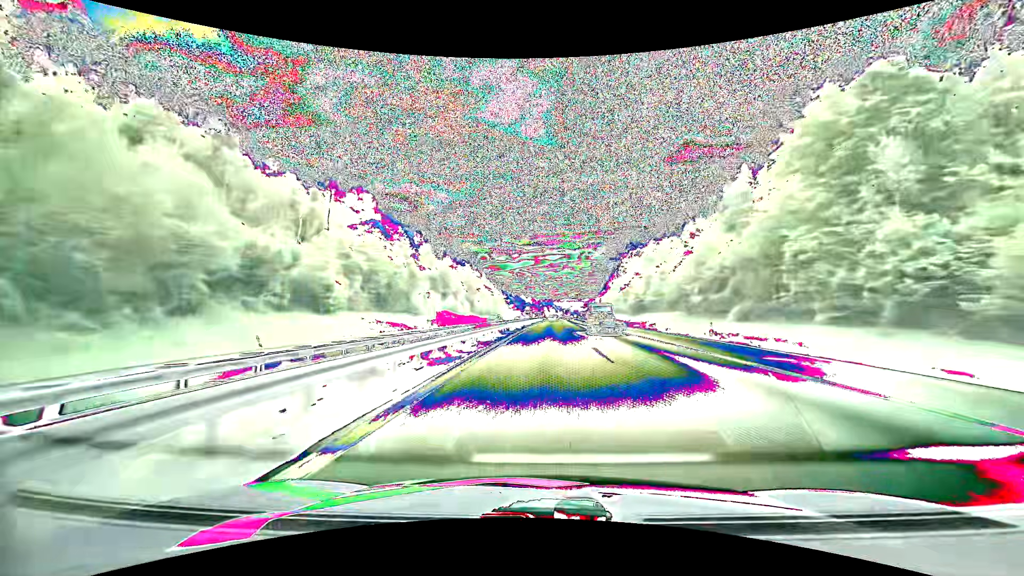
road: motorway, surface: asphalt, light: Day
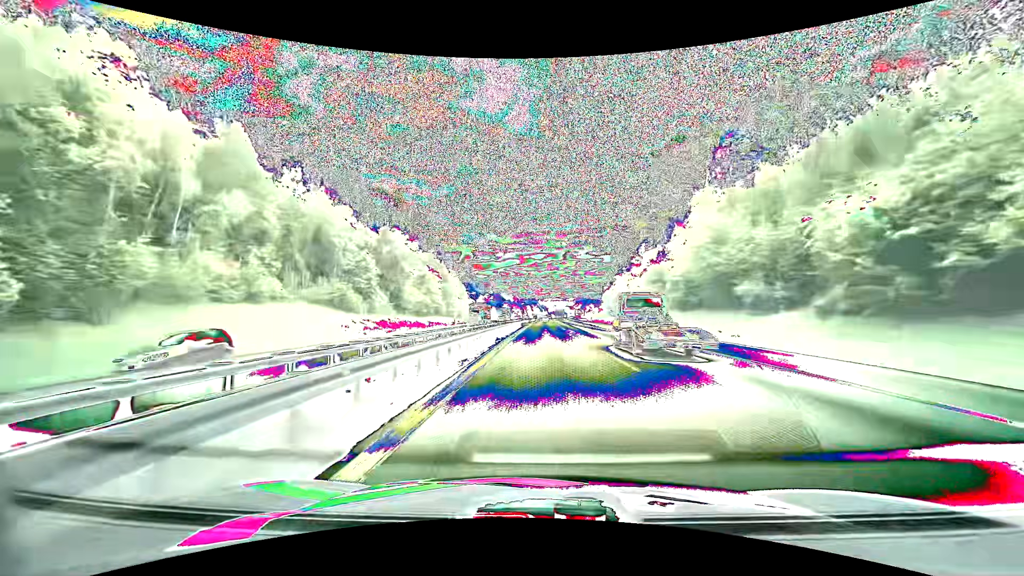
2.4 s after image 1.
(+1.3, +73.6) m; +2°
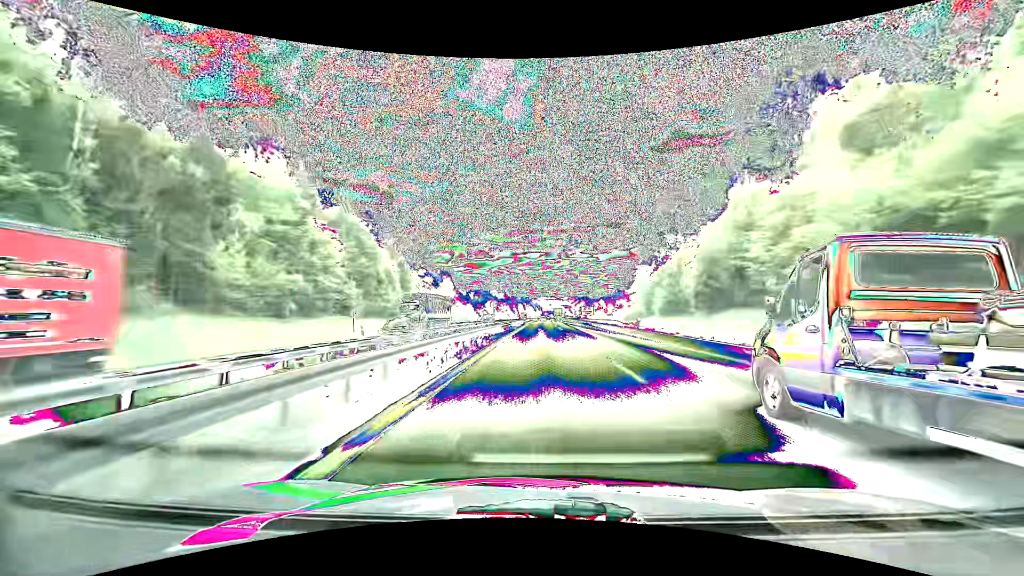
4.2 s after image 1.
(+0.6, +55.9) m; +1°
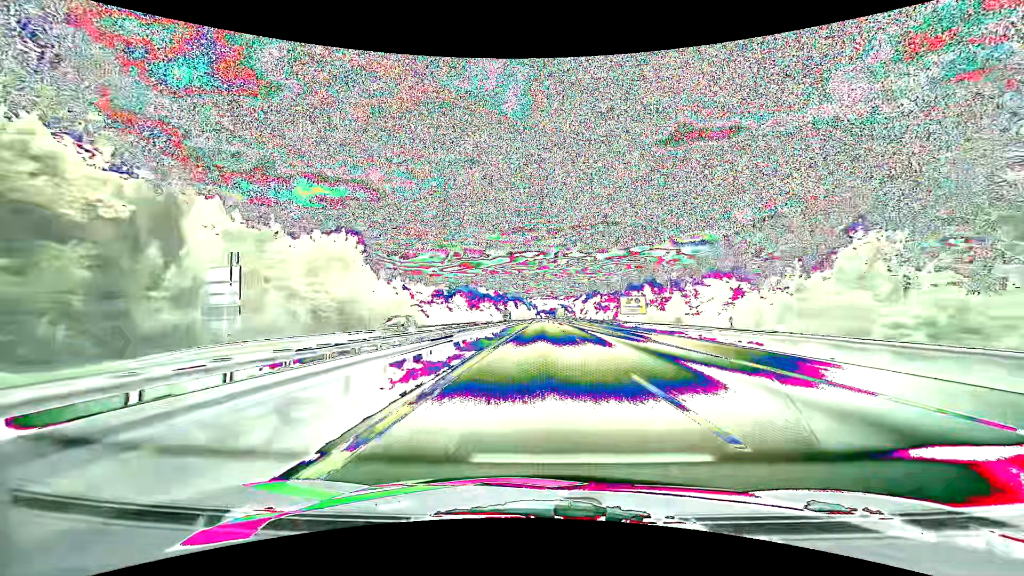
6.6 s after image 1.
(+0.4, +76.3) m; +1°
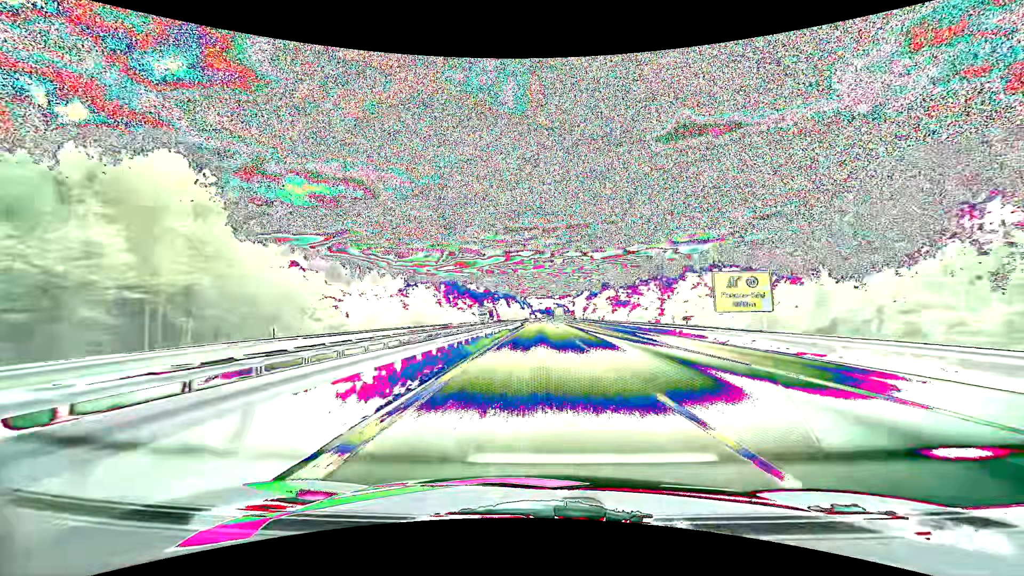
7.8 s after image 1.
(+0.2, +39.0) m; +1°
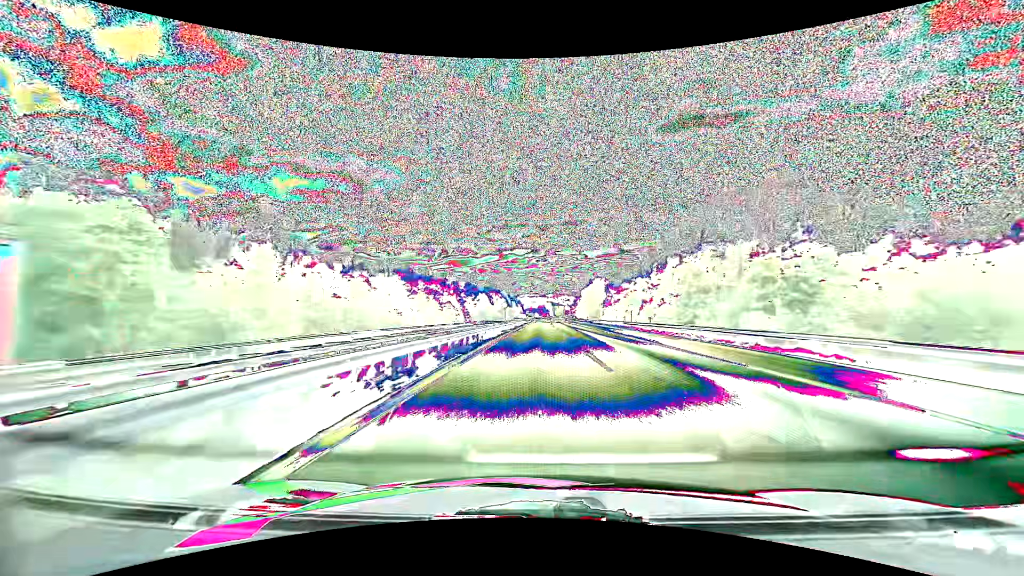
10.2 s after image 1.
(+0.7, +80.3) m; +1°
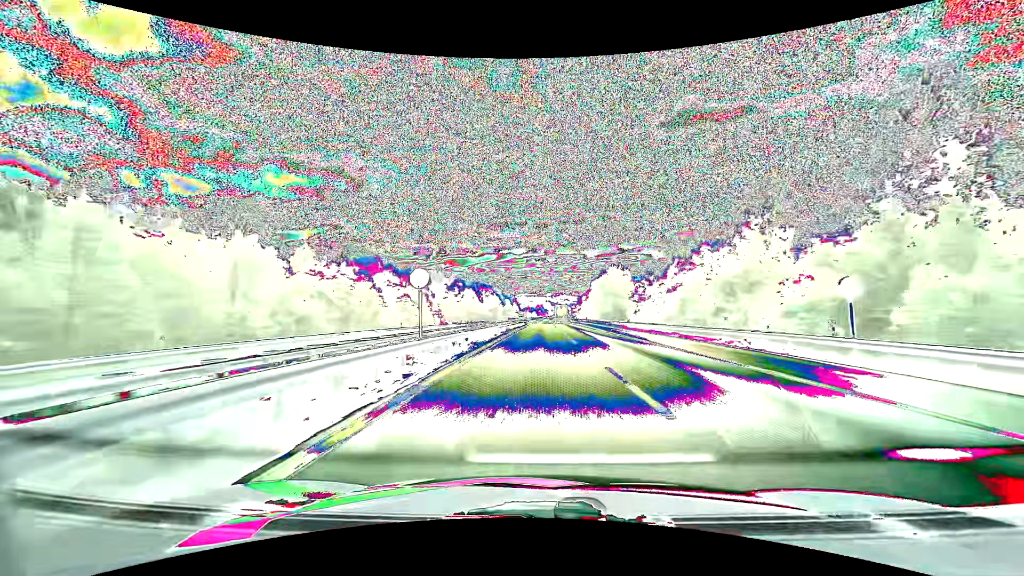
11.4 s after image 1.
(+0.1, +41.2) m; 0°
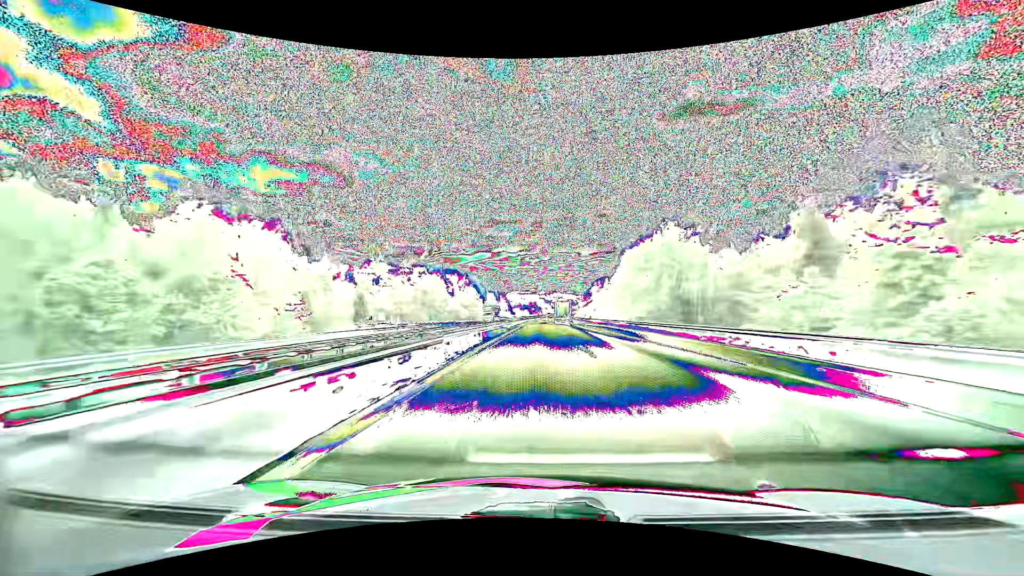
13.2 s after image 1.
(+0.4, +63.0) m; +1°
(0, +10) (0, +20) (0, +30) (0, +40) (0, +50) (0, +60) (0, +70) (0, +80) (+1, +90) (+1, +100) m
